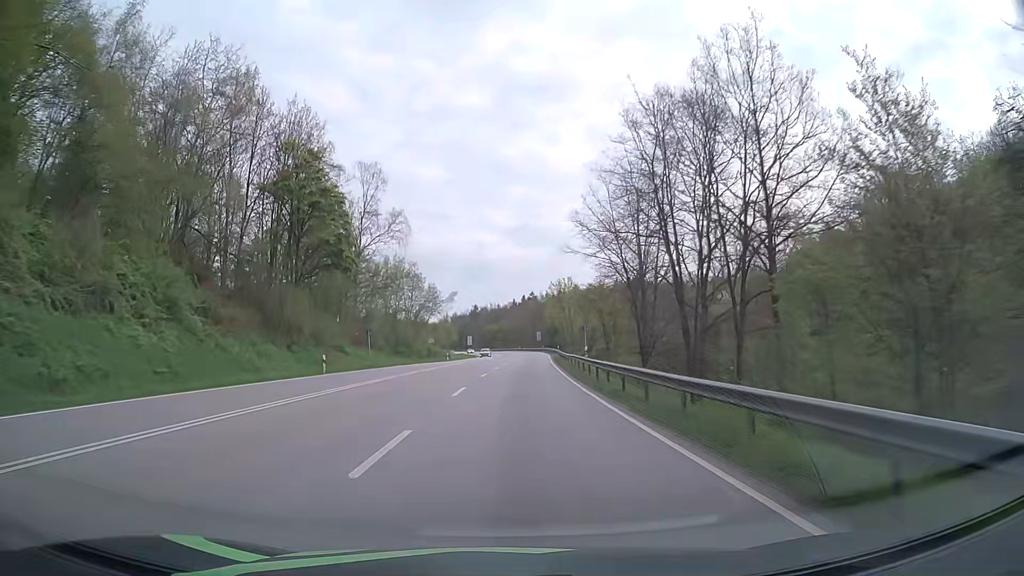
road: primary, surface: asphalt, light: Day
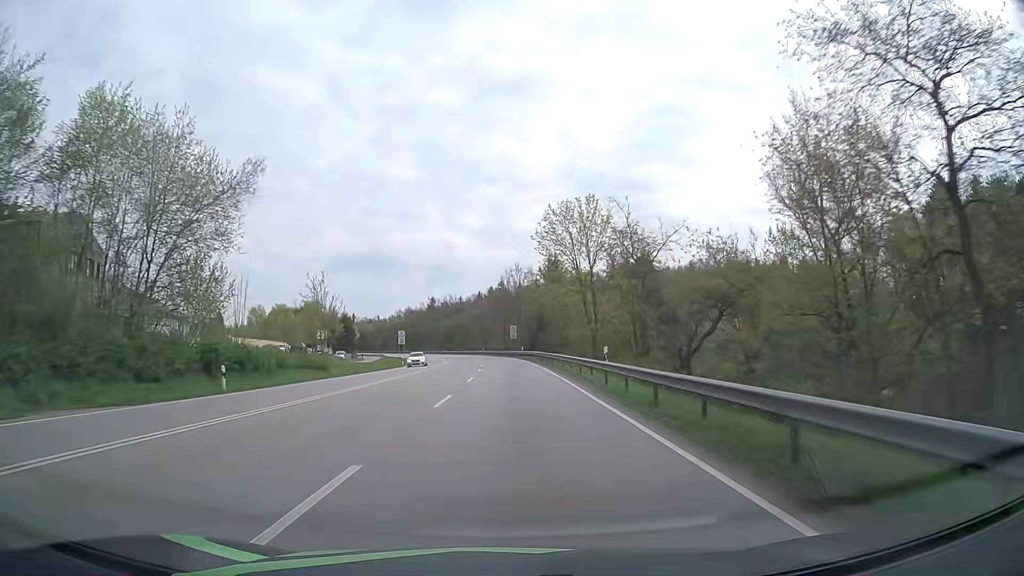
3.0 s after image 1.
(+2.2, +62.3) m; +3°
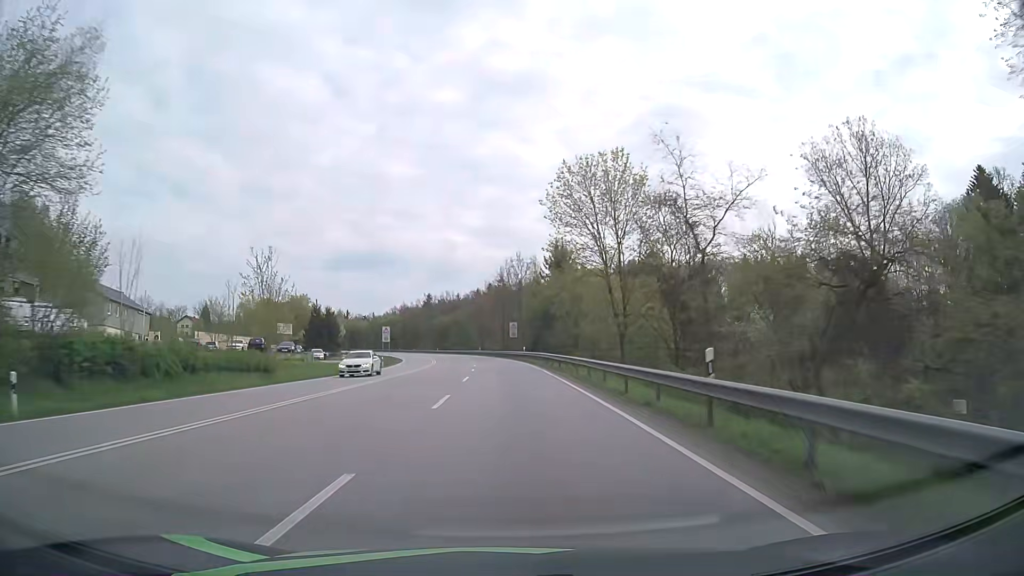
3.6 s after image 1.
(+0.1, +12.5) m; 0°
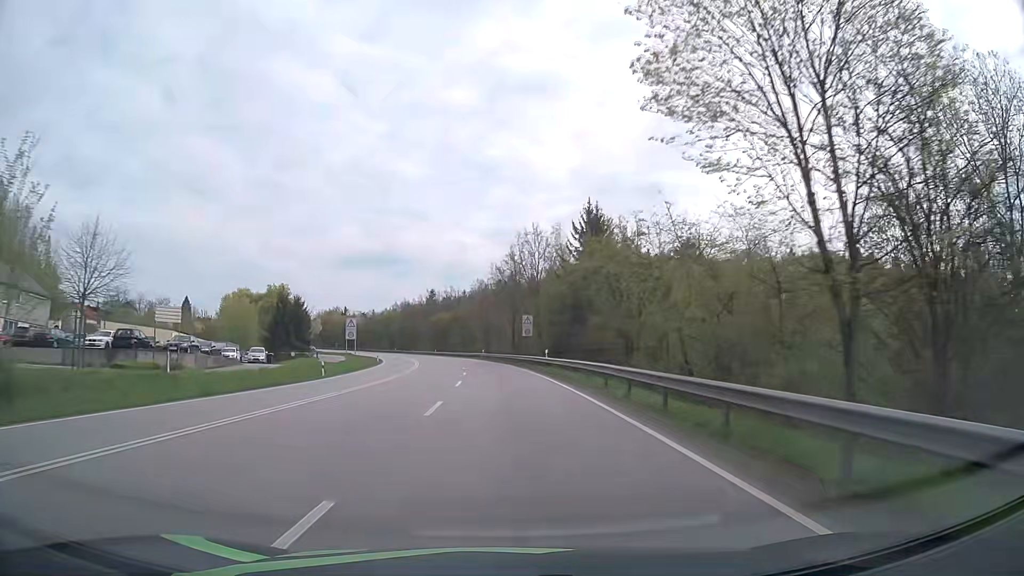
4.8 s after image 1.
(0.0, +25.0) m; 0°
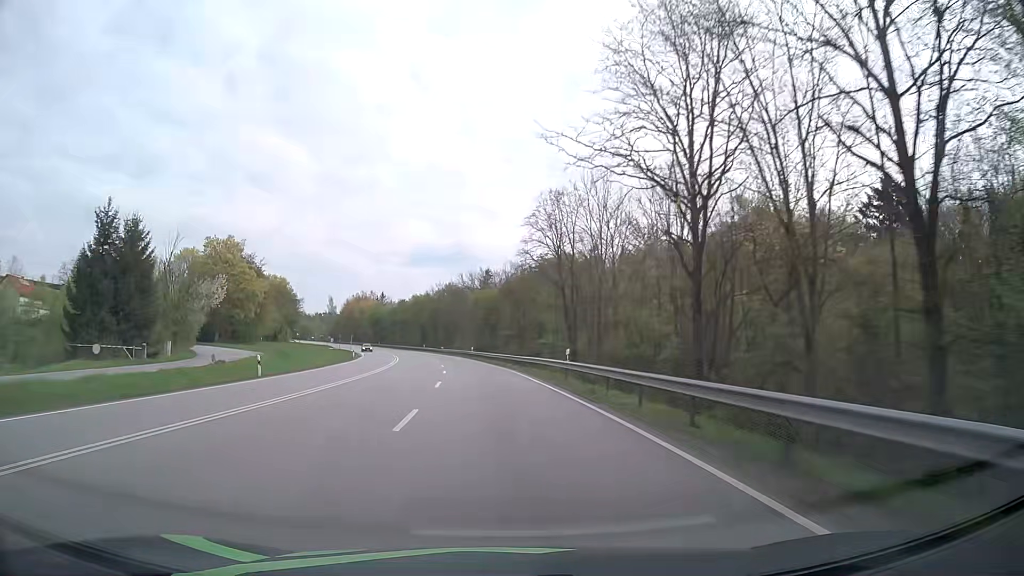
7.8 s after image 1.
(-2.7, +62.4) m; -6°
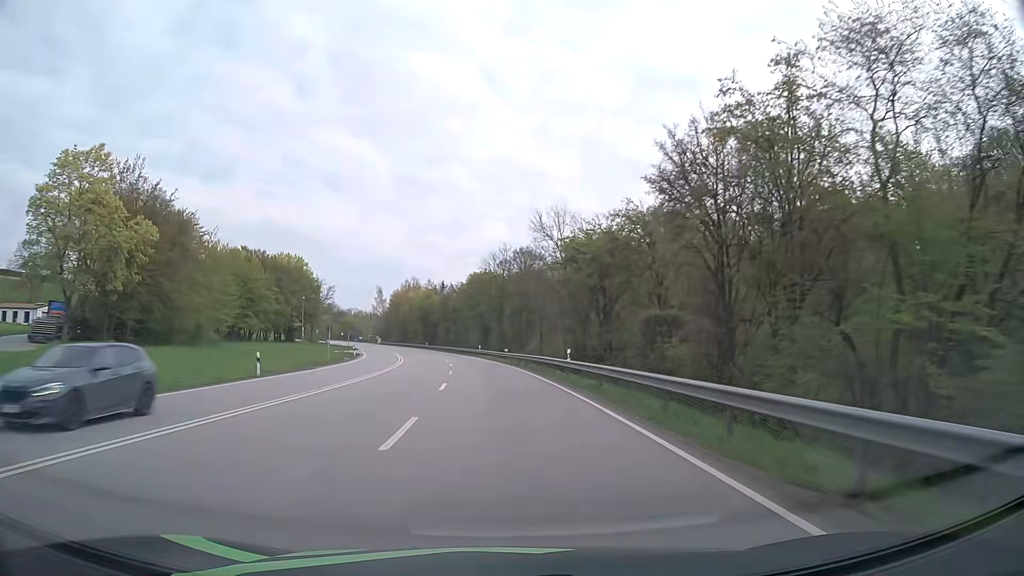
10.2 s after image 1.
(-2.9, +49.9) m; -6°
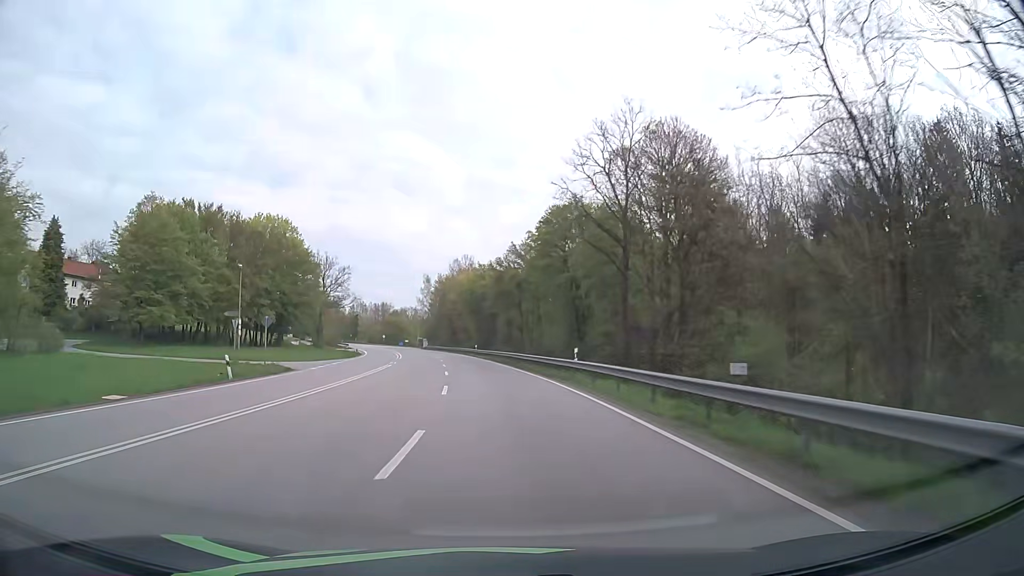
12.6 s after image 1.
(-2.8, +50.0) m; -7°
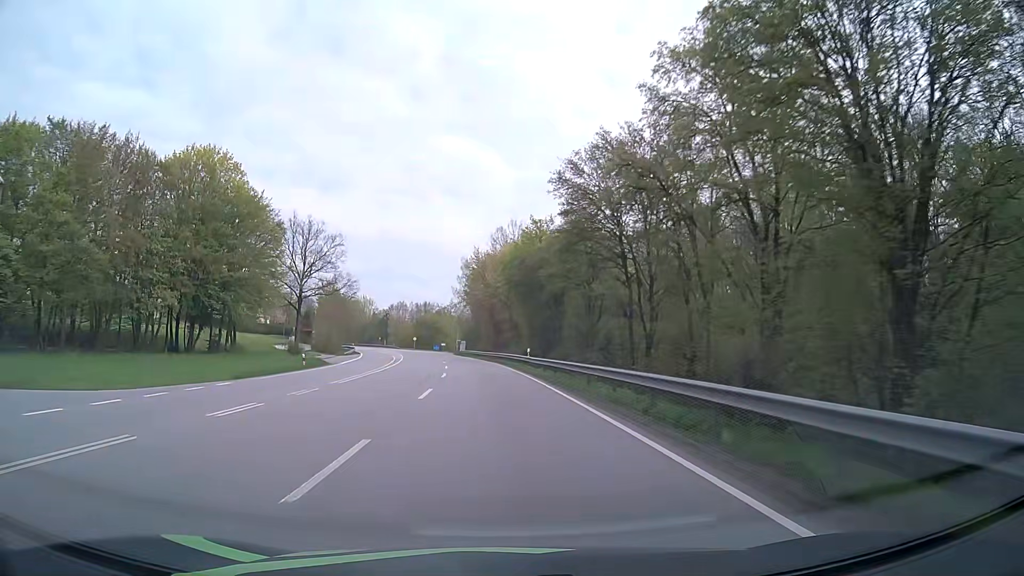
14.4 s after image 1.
(-1.5, +37.5) m; -5°
(0, +10) (0, +20) (-1, +30) (-2, +40) (-3, +50) (-4, +60) (-5, +70) (-7, +80) (-8, +90) (-10, +99) m
